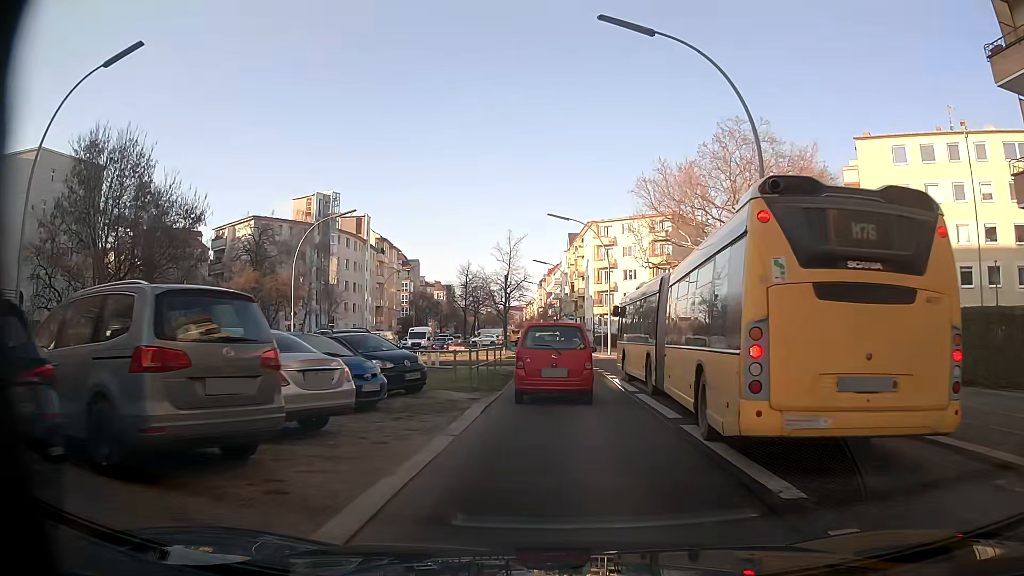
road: secondary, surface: asphalt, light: Day
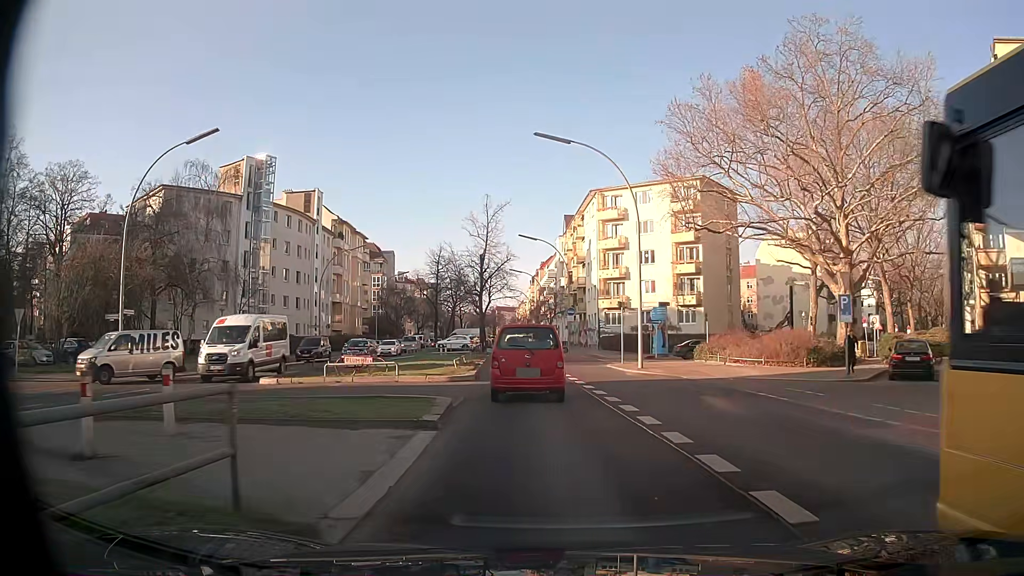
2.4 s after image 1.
(+0.3, +20.9) m; 0°
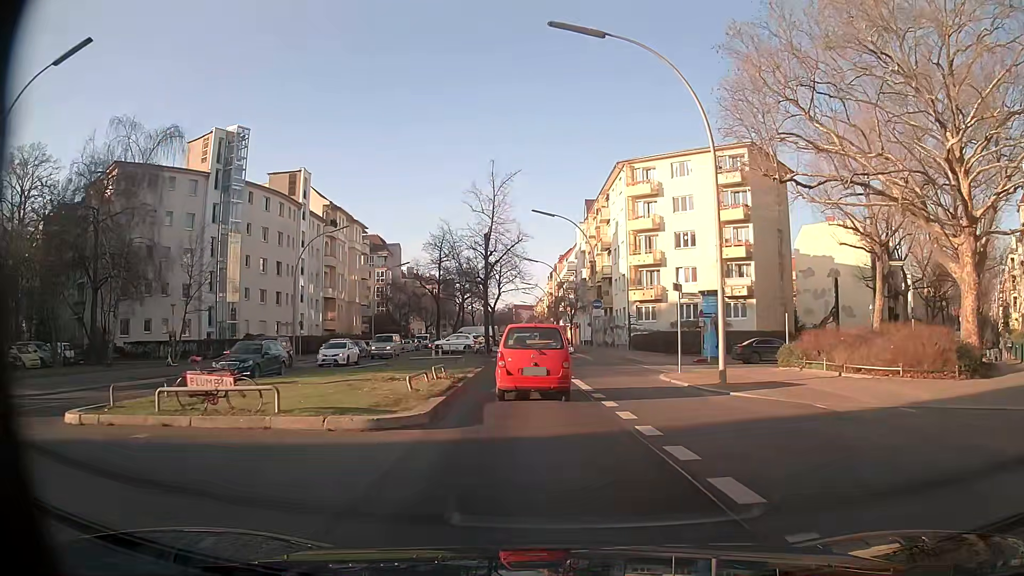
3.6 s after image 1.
(-0.1, +11.4) m; -1°
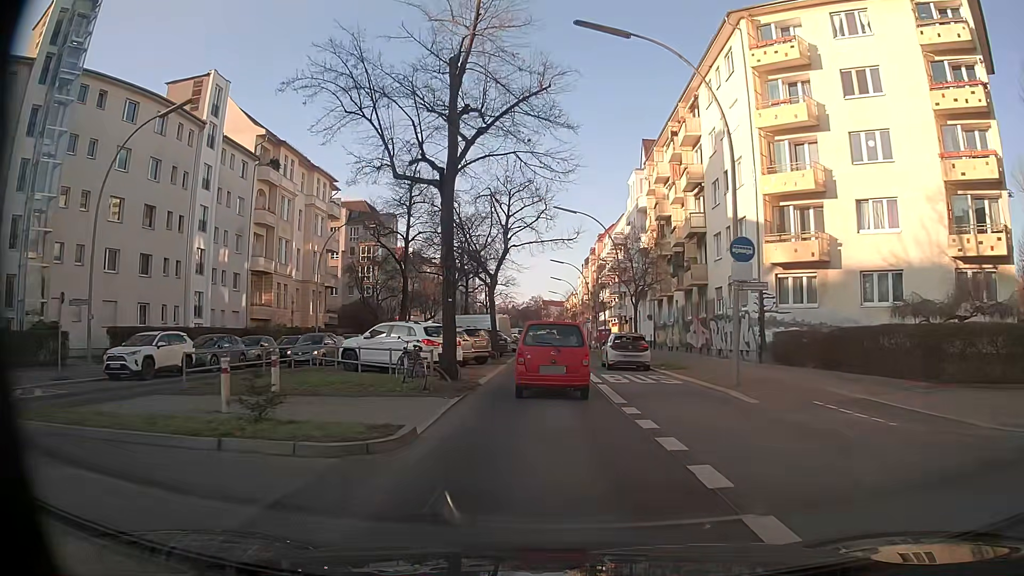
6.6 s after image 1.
(-1.2, +29.9) m; -3°
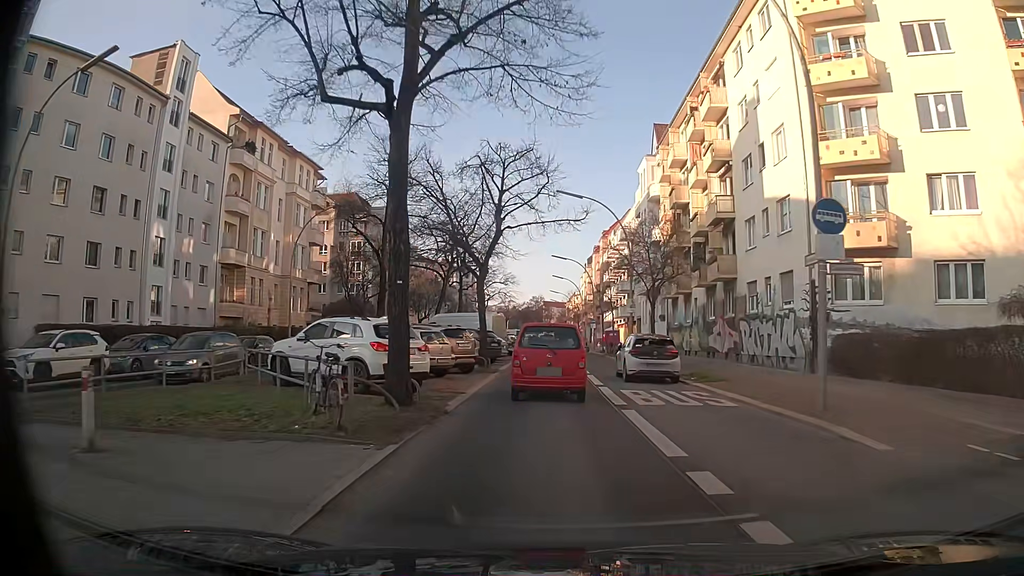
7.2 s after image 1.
(0.0, +6.0) m; 0°
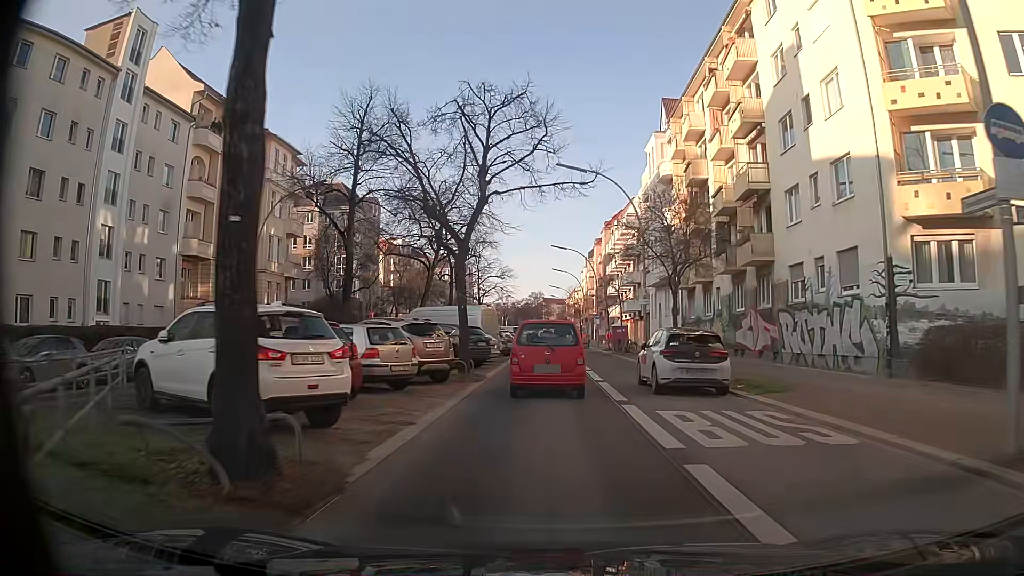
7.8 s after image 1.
(0.0, +6.0) m; 0°
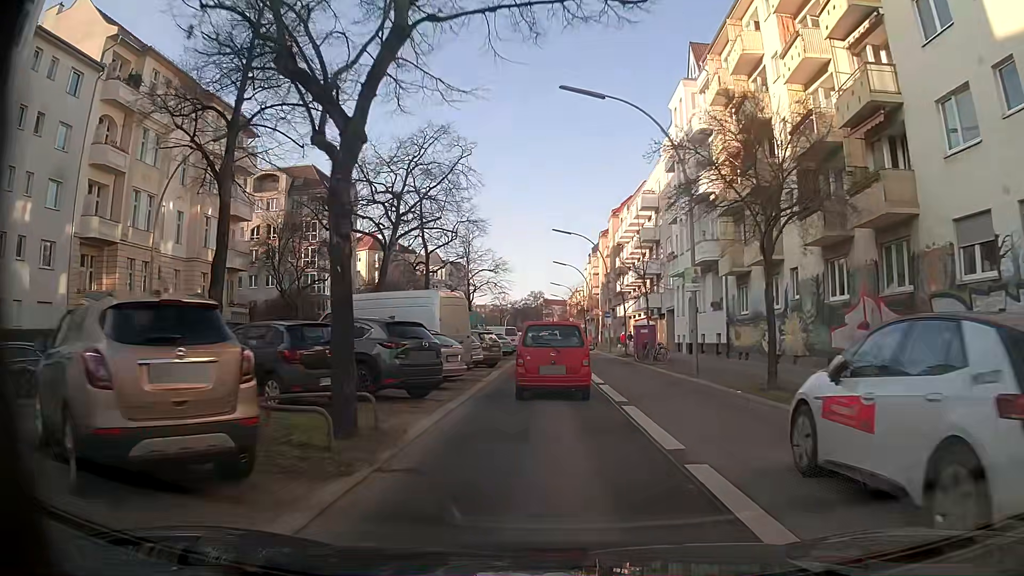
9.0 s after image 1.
(0.0, +12.0) m; -1°
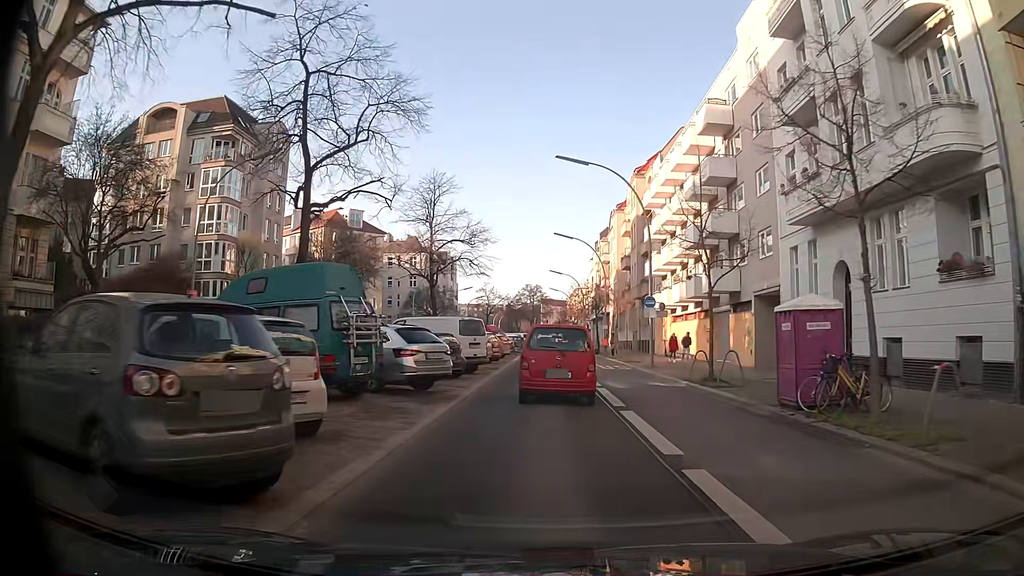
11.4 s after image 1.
(+0.3, +24.0) m; 0°
(0, +10) (0, +20) (0, +30) (0, +40) (0, +50) (0, +60) (+1, +70) (+1, +80) (+1, +90) (+1, +100) m
